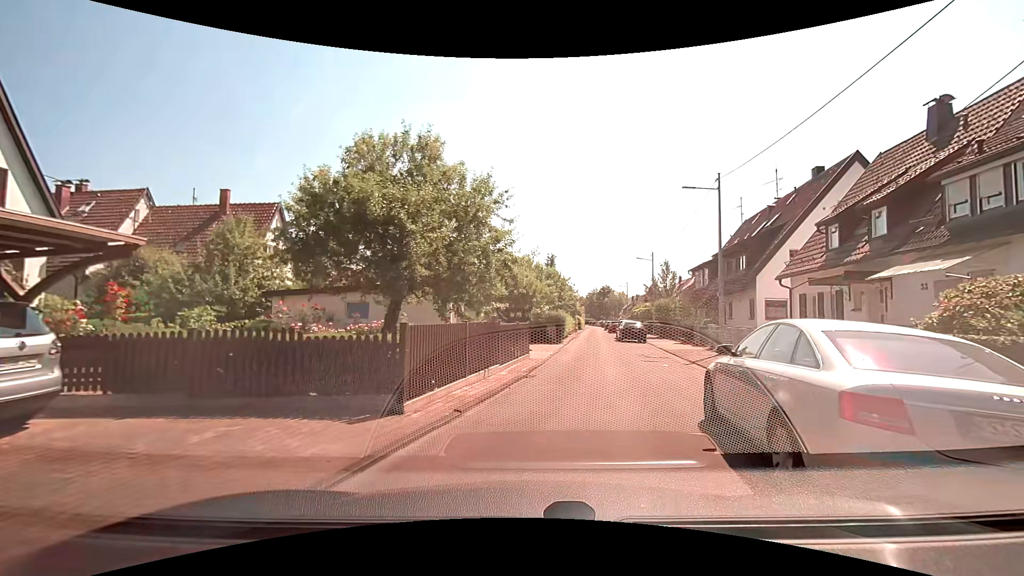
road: residential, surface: asphalt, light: Day
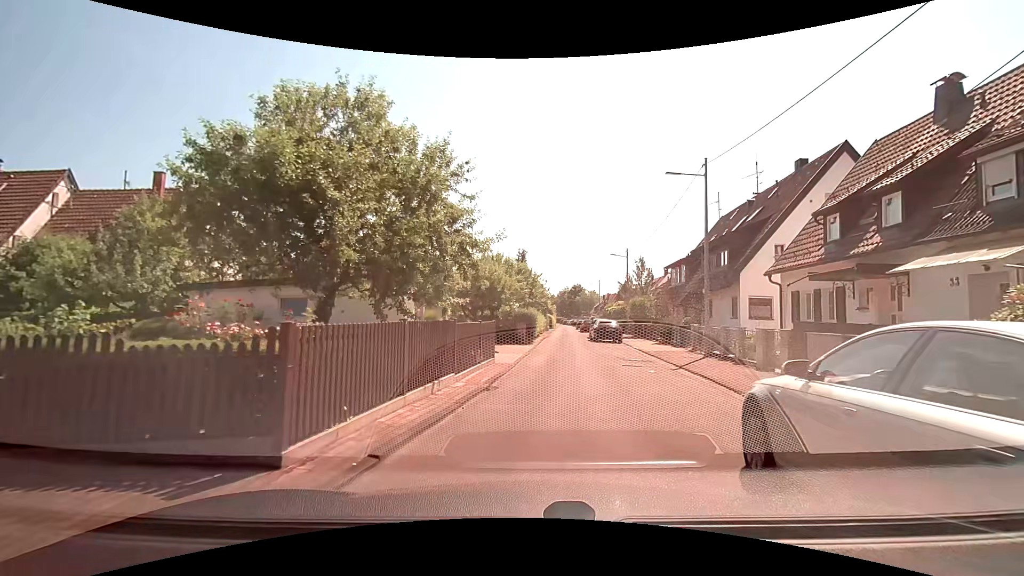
(0.0, +2.5) m; +3°
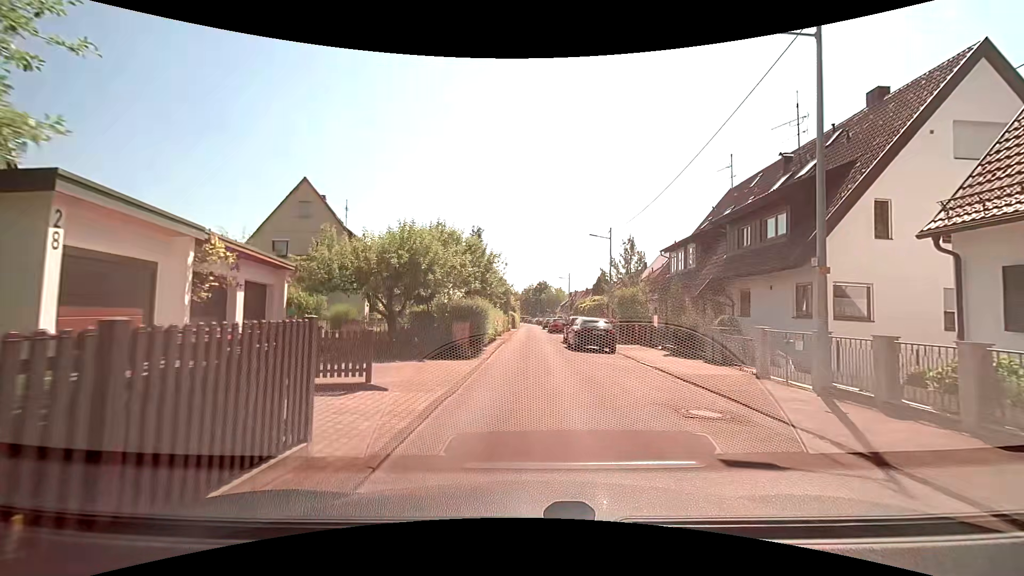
(+0.6, +10.7) m; +3°
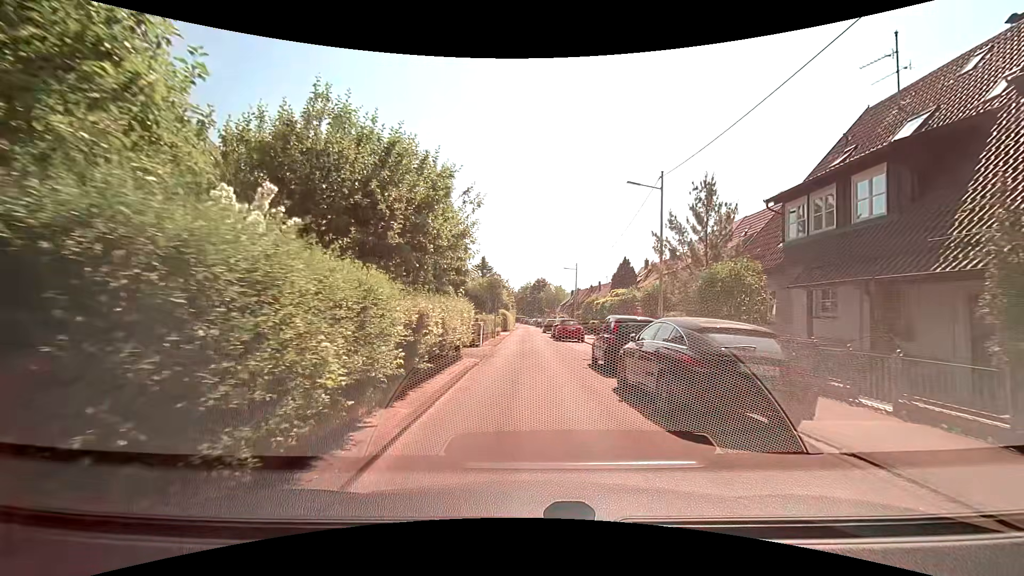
(+0.3, +14.6) m; +1°
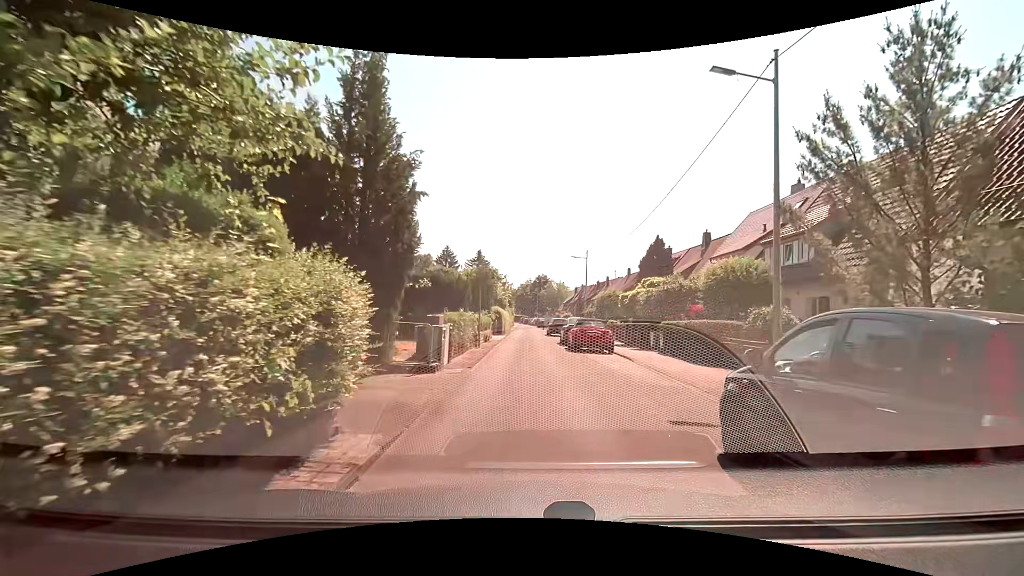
(+0.1, +10.2) m; +2°
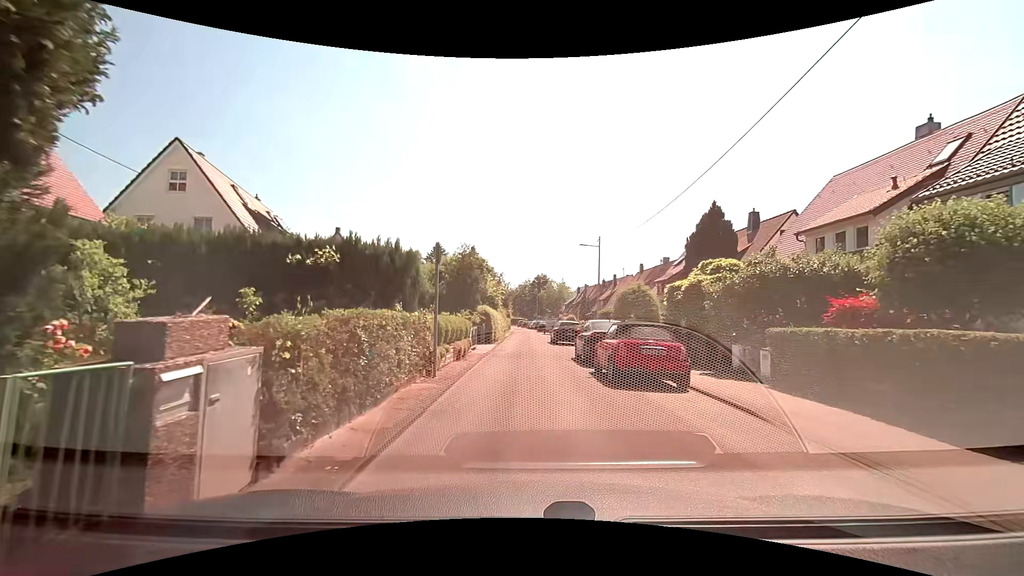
(-0.2, +9.6) m; -1°
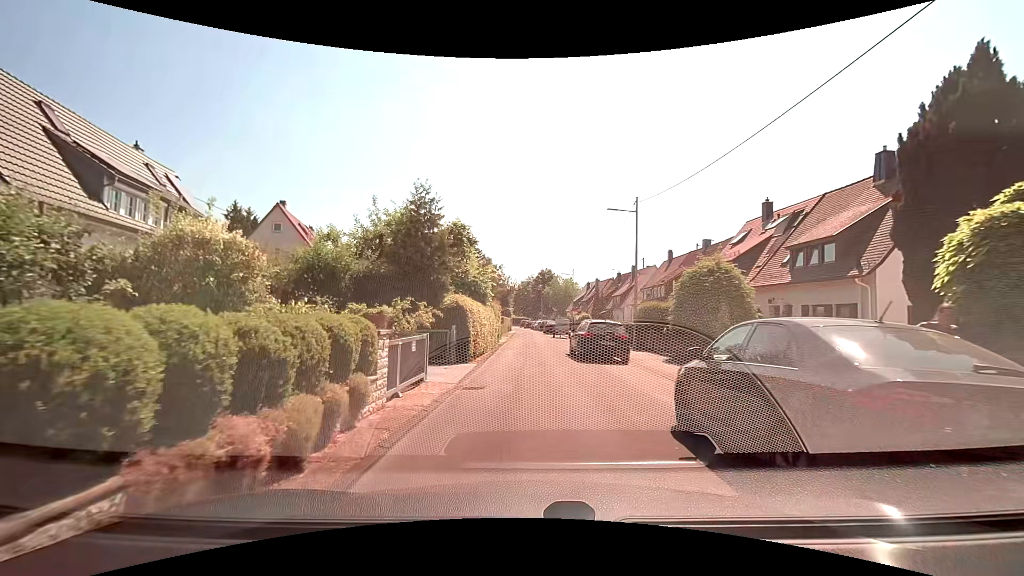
(-0.1, +12.5) m; 0°
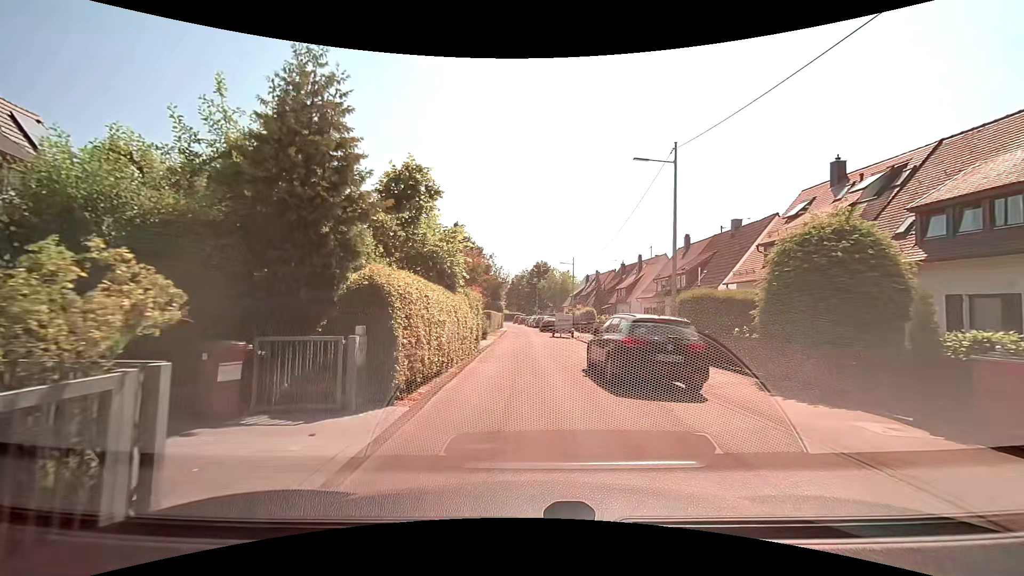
(0.0, +8.0) m; 0°
(0, +10) (0, +20) (0, +30) (0, +40) (0, +50) (-1, +60) (-1, +70) (-2, +80) (-3, +90) (-4, +100) m
